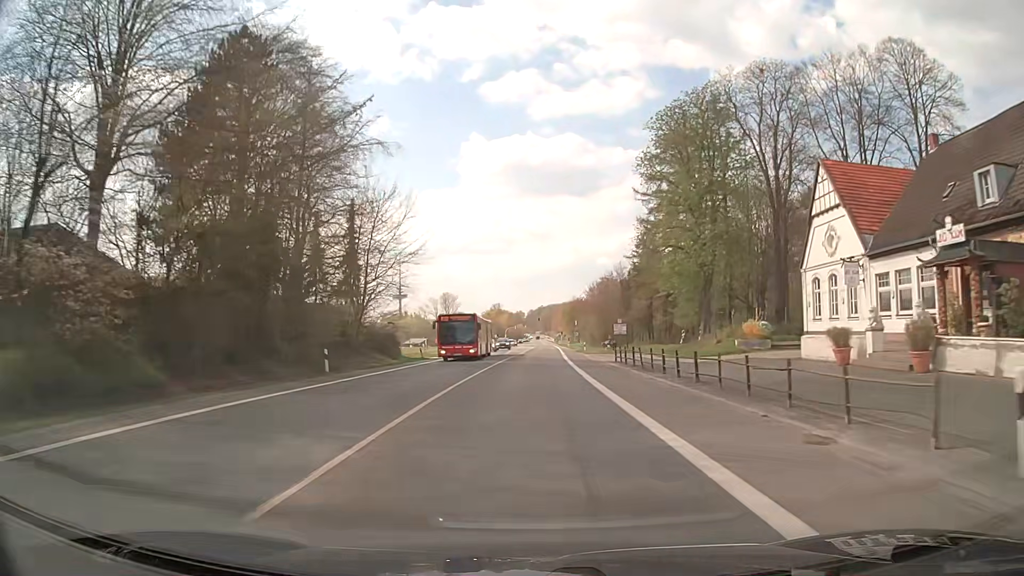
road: secondary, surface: asphalt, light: Day
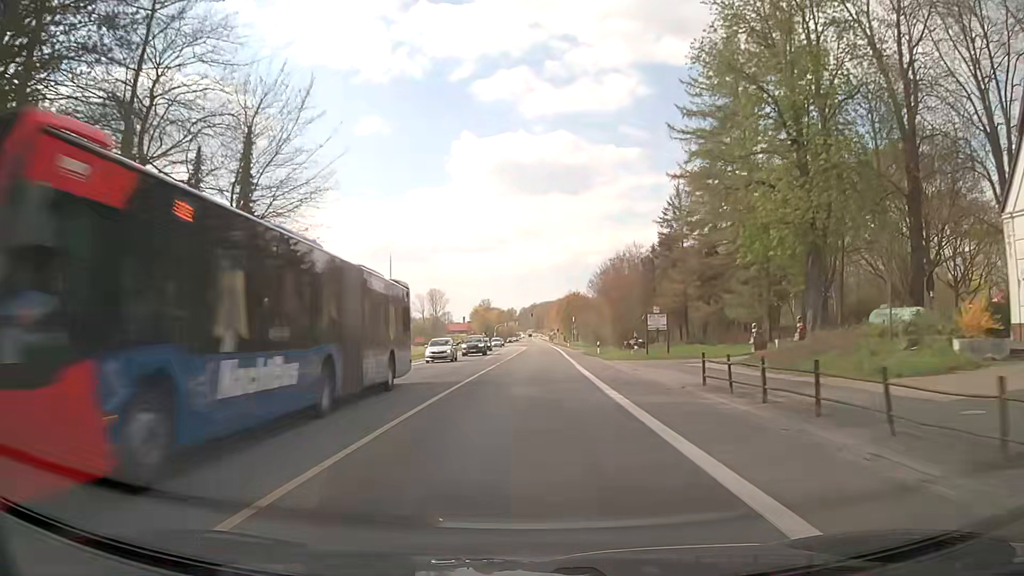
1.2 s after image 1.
(0.0, +21.8) m; 0°
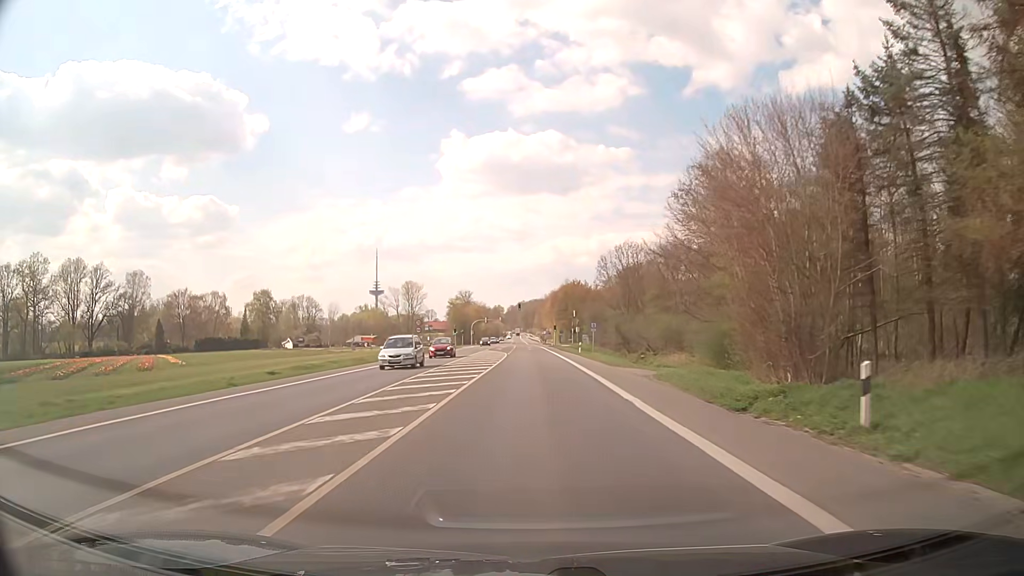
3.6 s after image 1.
(+0.4, +43.5) m; +1°
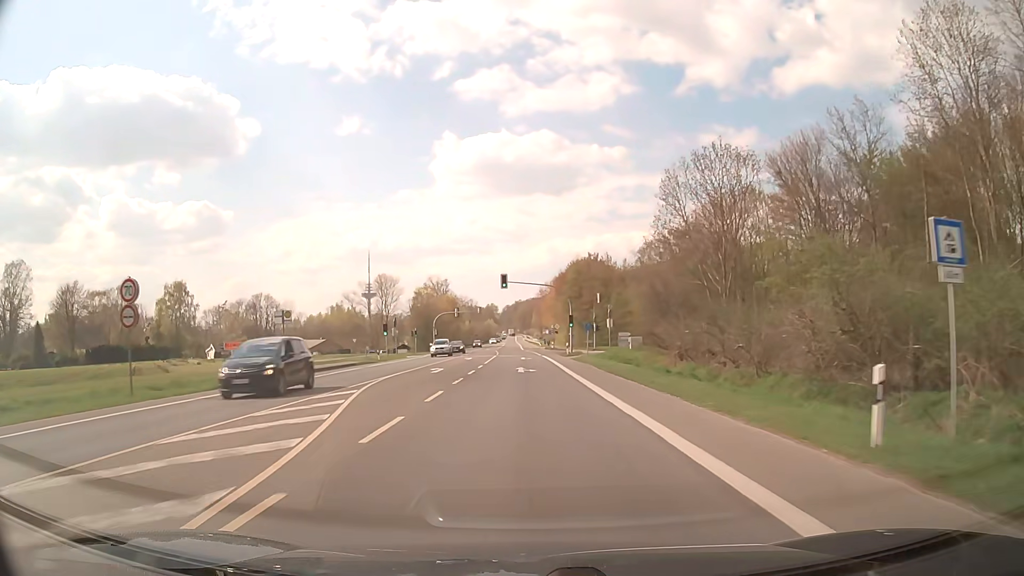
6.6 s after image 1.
(+0.5, +54.3) m; 0°
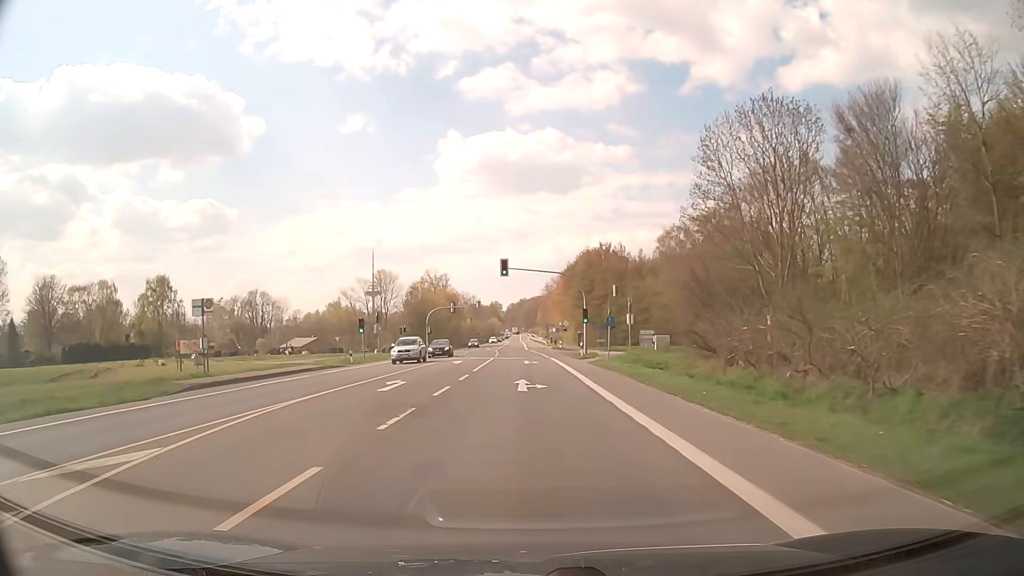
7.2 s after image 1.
(-0.1, +10.8) m; -1°
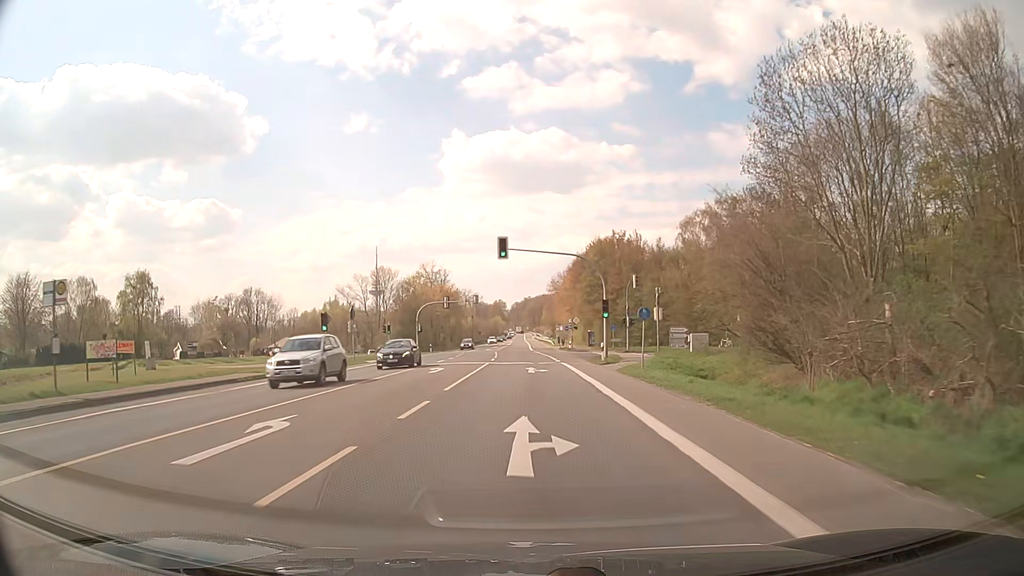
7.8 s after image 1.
(0.0, +10.8) m; 0°
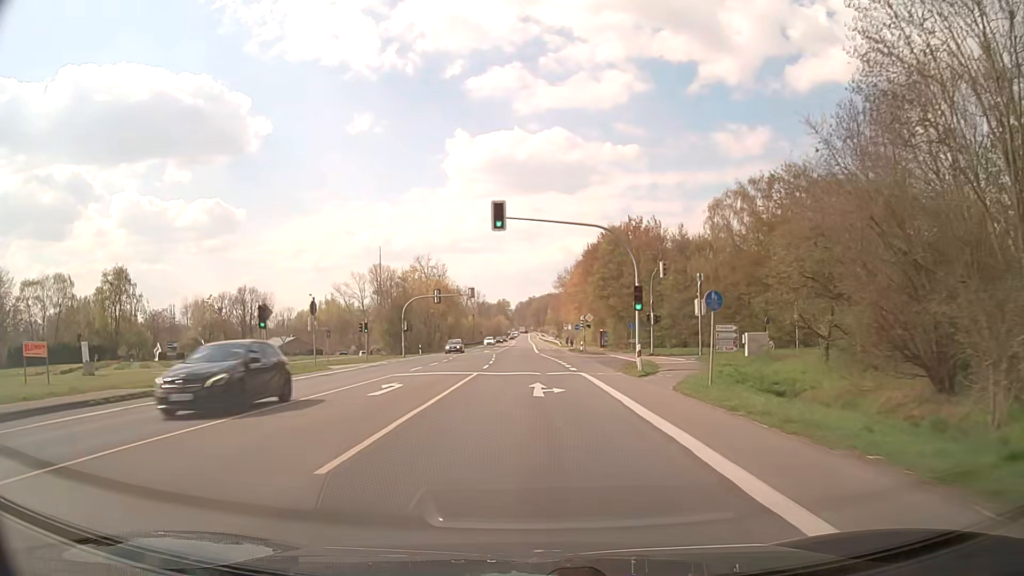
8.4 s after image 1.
(-0.1, +10.8) m; 0°
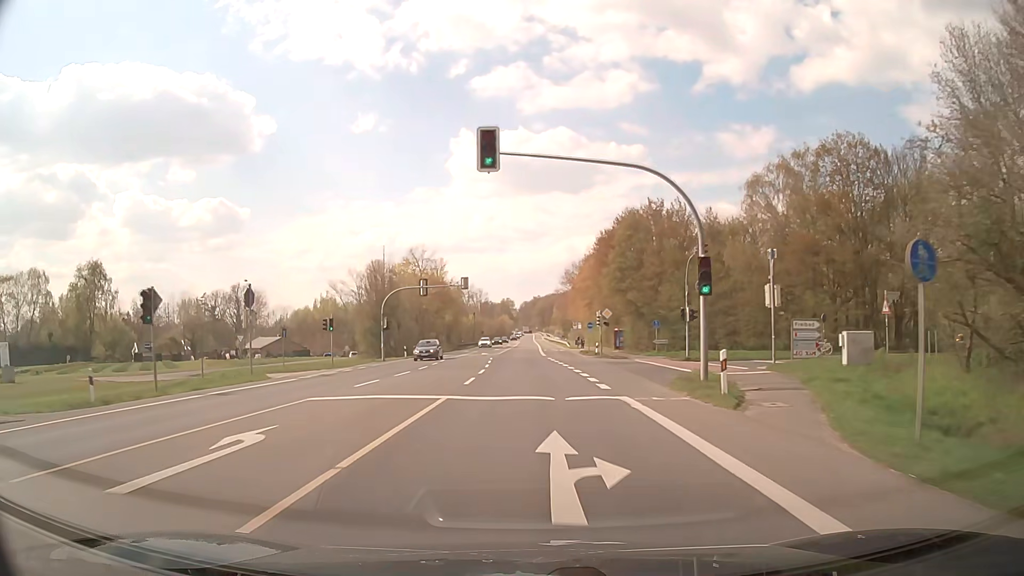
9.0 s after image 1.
(0.0, +10.8) m; 0°
